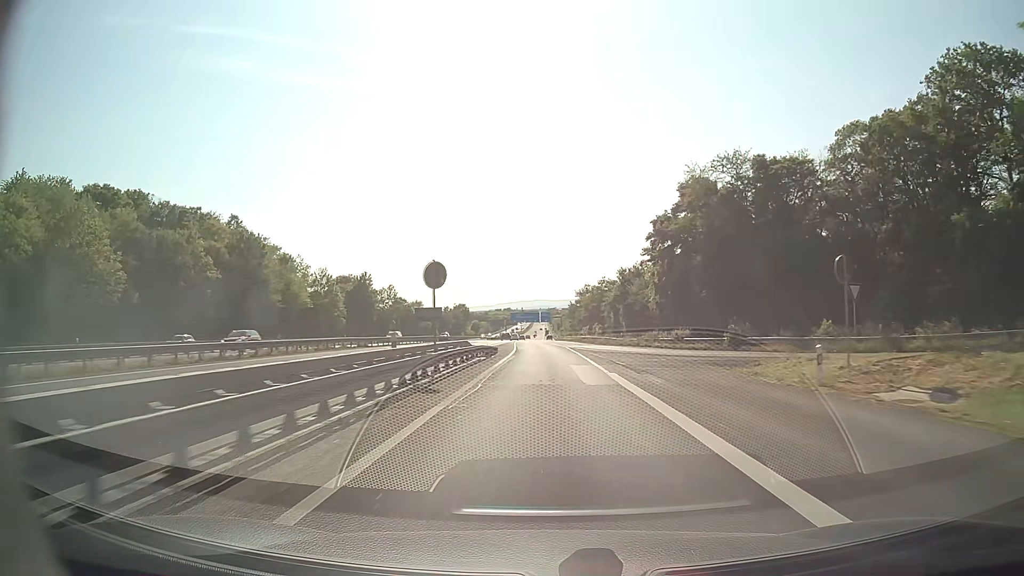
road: motorway_link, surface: asphalt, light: Day
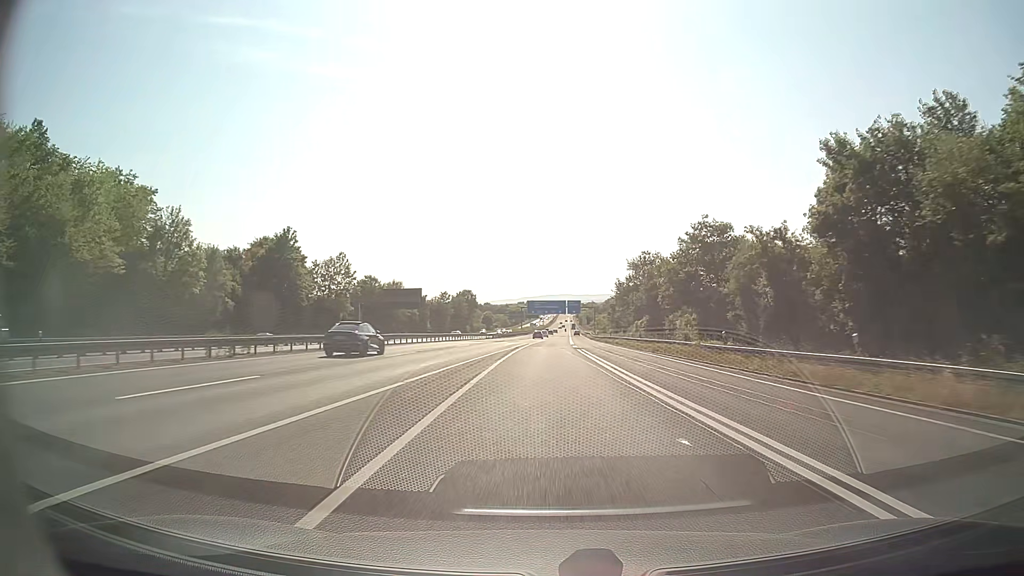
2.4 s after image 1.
(-1.2, +60.5) m; -2°
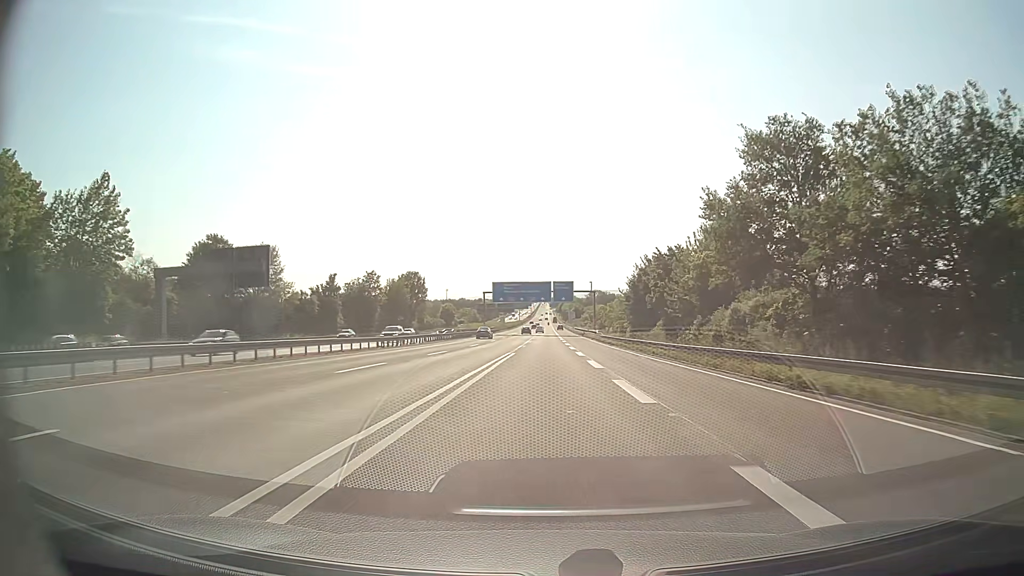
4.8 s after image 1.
(+0.7, +63.3) m; +2°
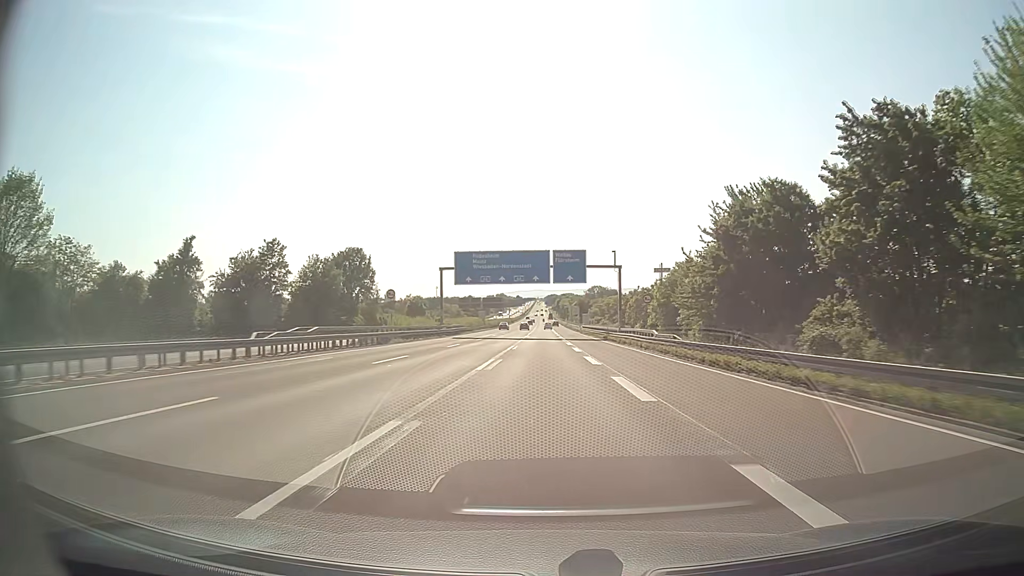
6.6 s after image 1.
(+0.2, +48.1) m; 0°
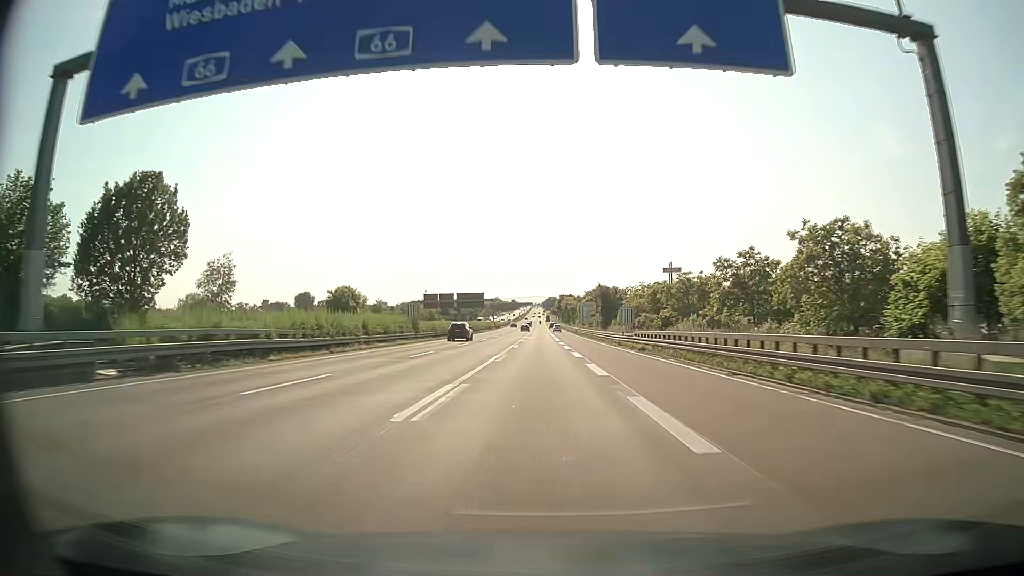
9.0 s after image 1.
(+0.2, +65.3) m; 0°
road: motorway
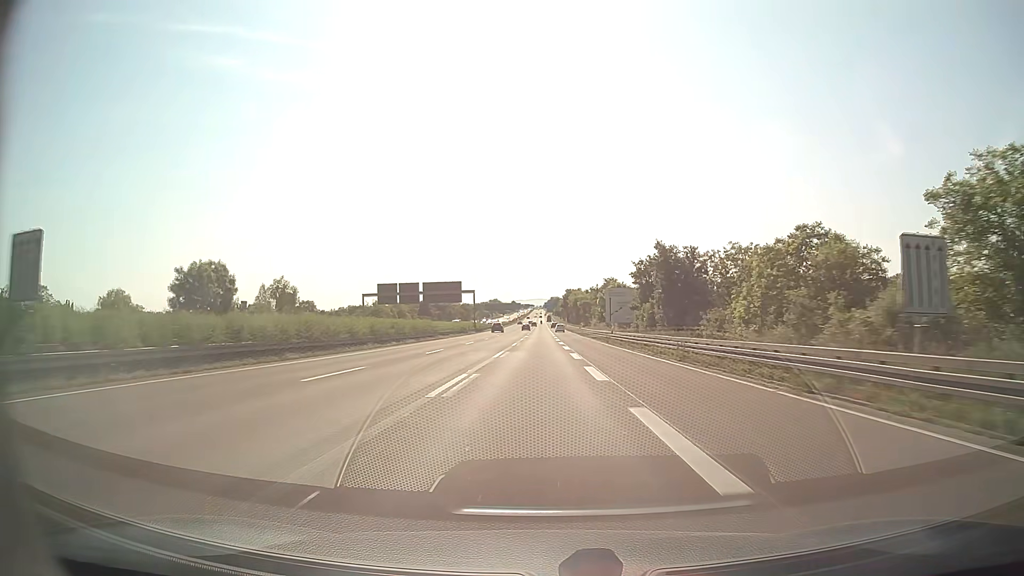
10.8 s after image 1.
(+0.1, +49.9) m; 0°
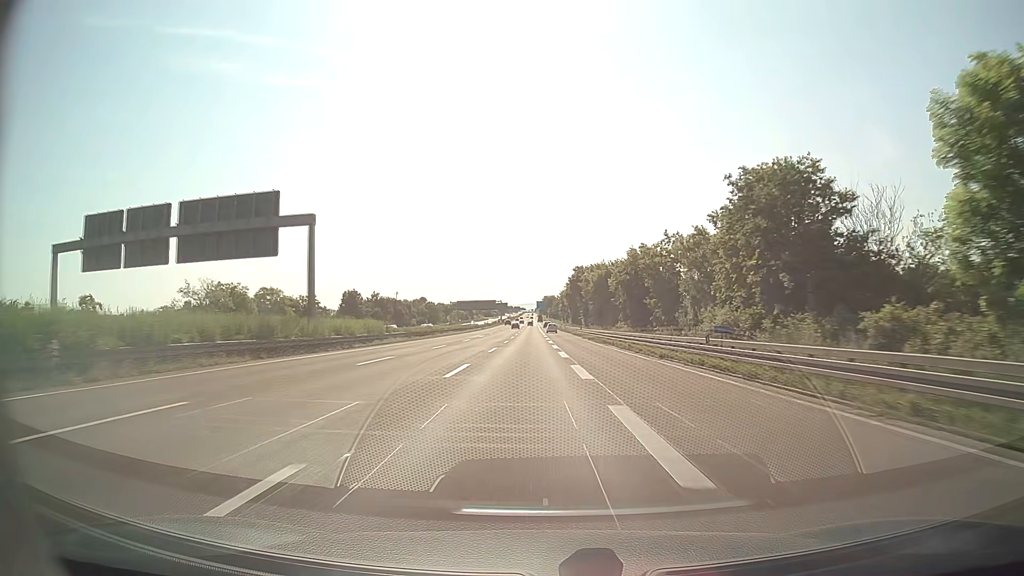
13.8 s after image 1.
(-0.1, +83.7) m; +1°
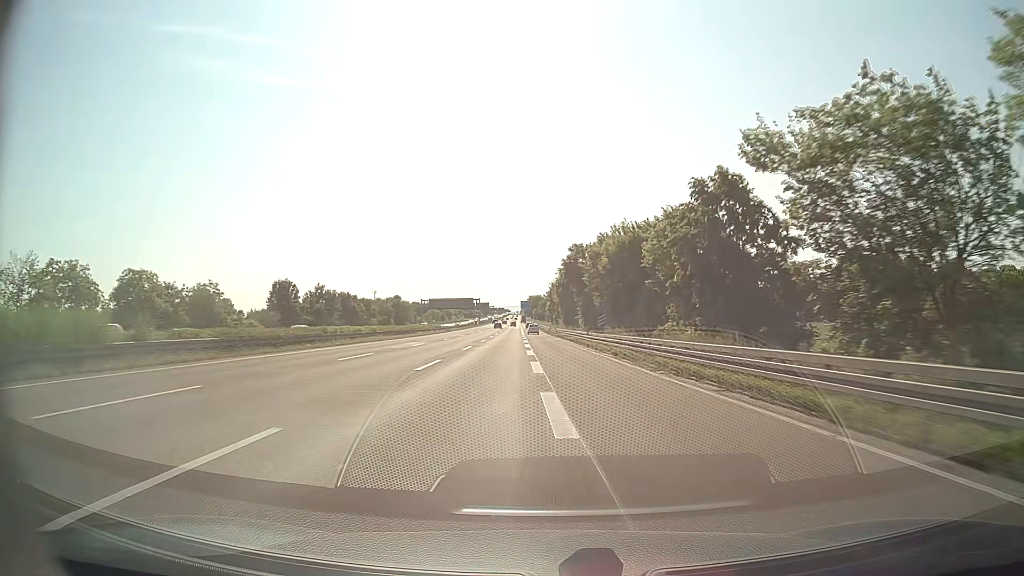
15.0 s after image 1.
(+0.3, +33.3) m; +1°
(0, +10) (0, +20) (0, +30) (0, +40) (0, +50) (0, +60) (0, +70) (0, +80) (-1, +90) (-1, +100) m
